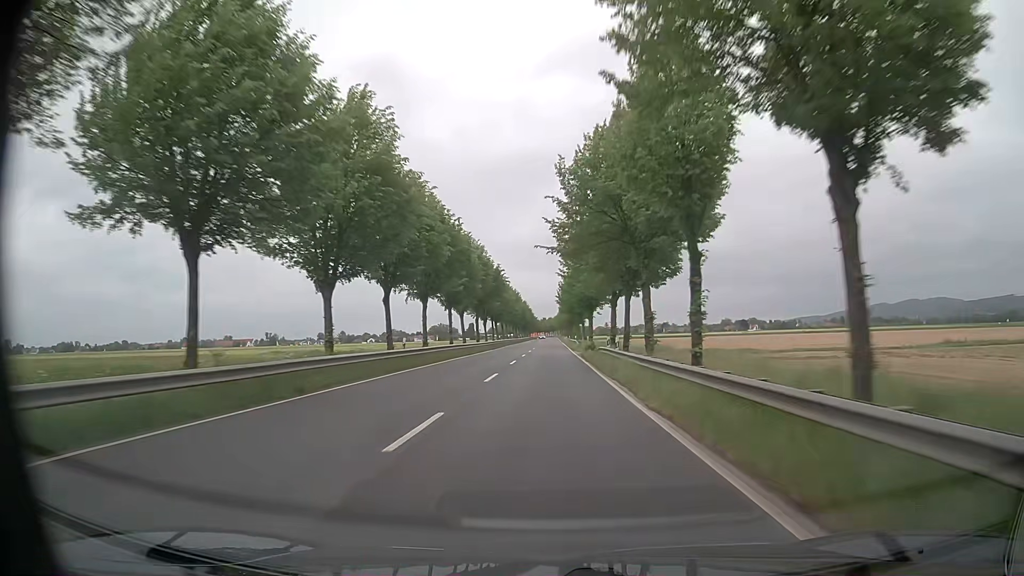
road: primary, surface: asphalt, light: Day
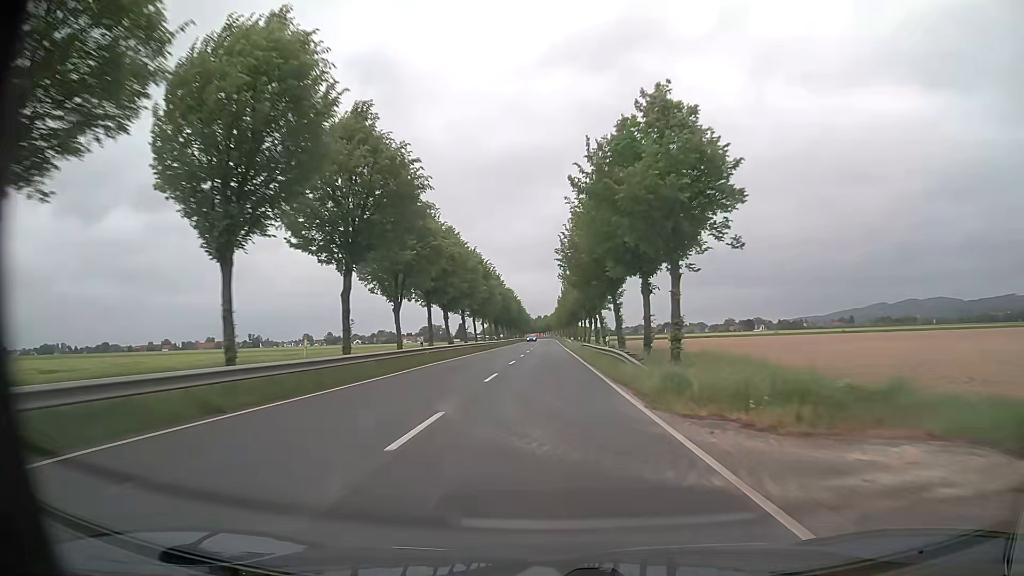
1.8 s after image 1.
(+0.6, +47.7) m; +1°
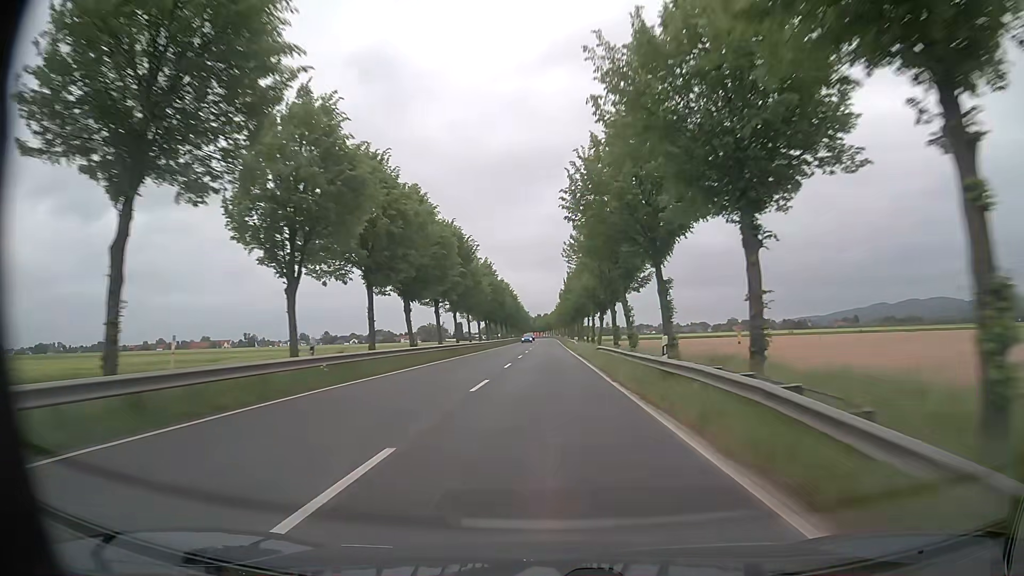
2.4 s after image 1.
(0.0, +16.0) m; 0°
(0, +10) (0, +20) (0, +30) (0, +40) (0, +50) (0, +60) (0, +70) (0, +80) (0, +90) (0, +100) m
